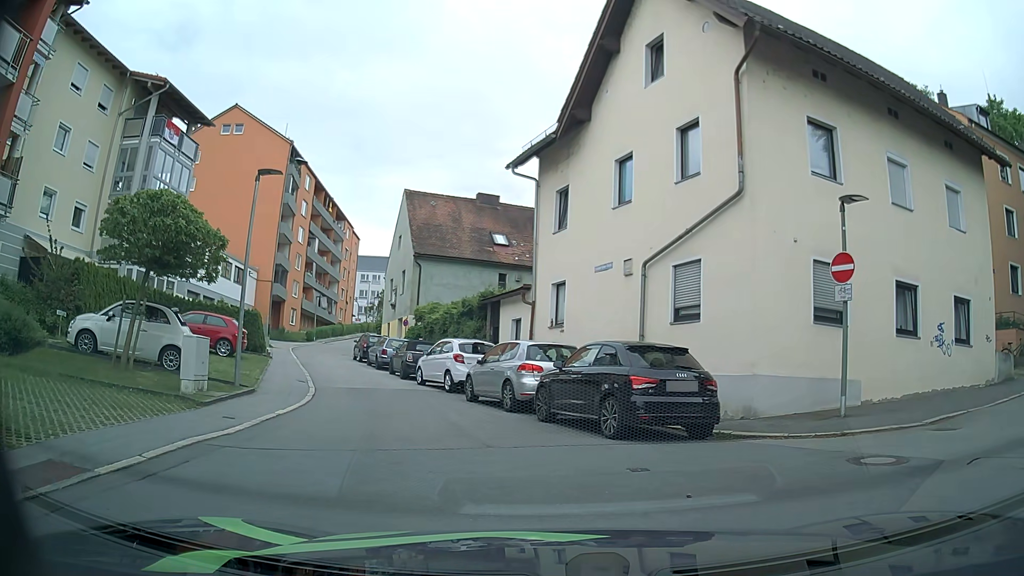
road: residential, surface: asphalt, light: Day
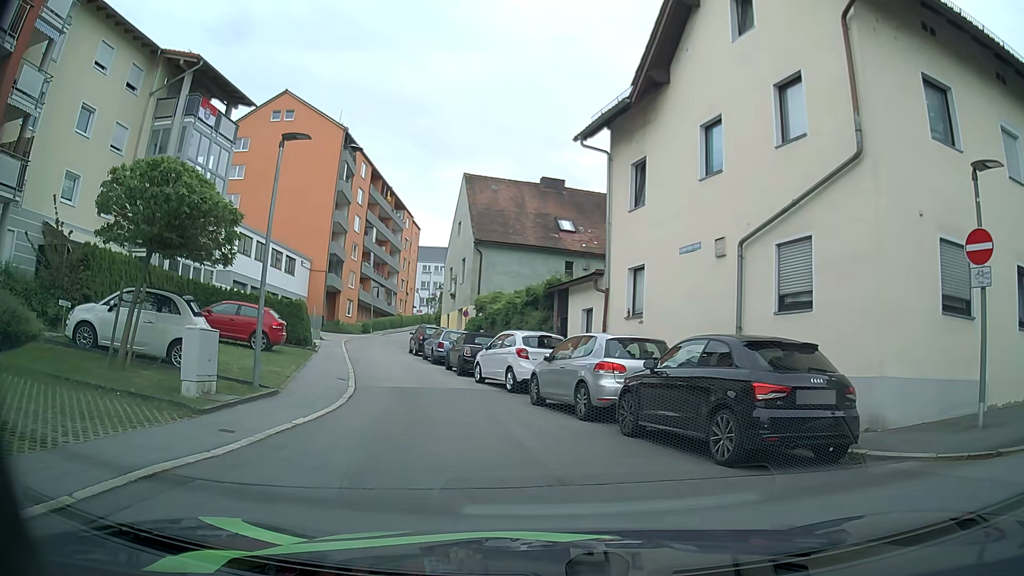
(-0.2, +2.5) m; -5°
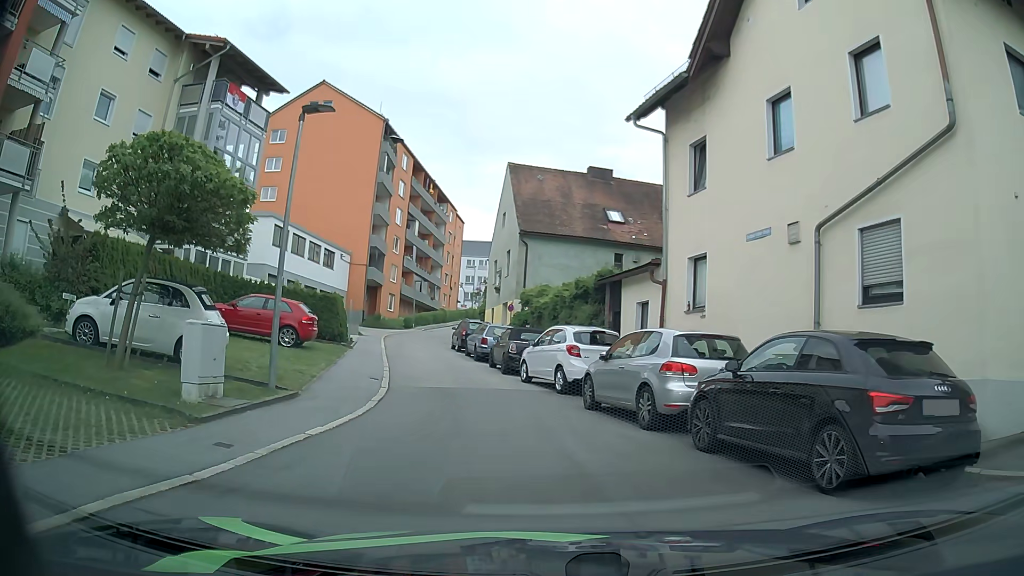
(-0.1, +1.5) m; -5°
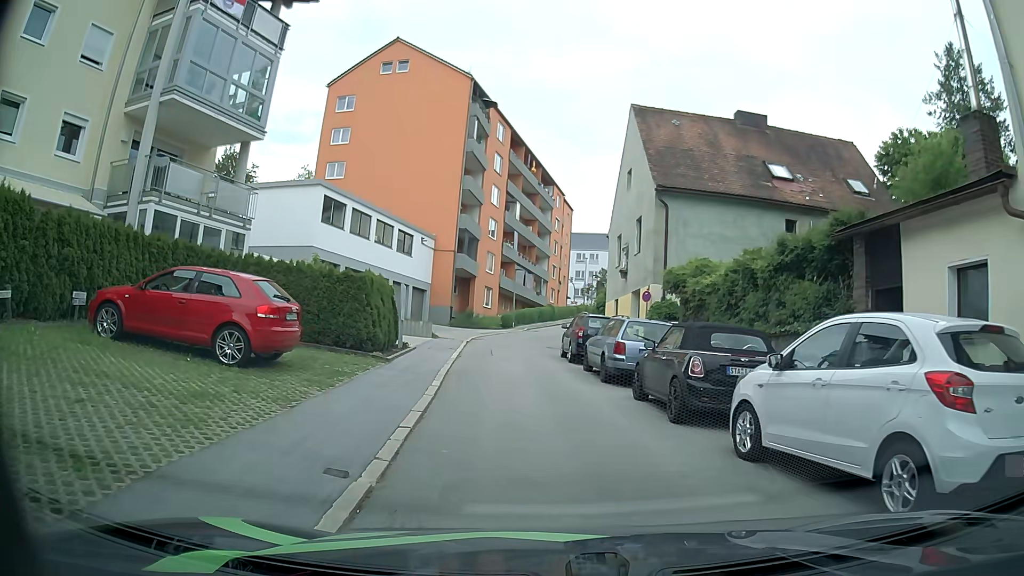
(-1.4, +10.7) m; -11°
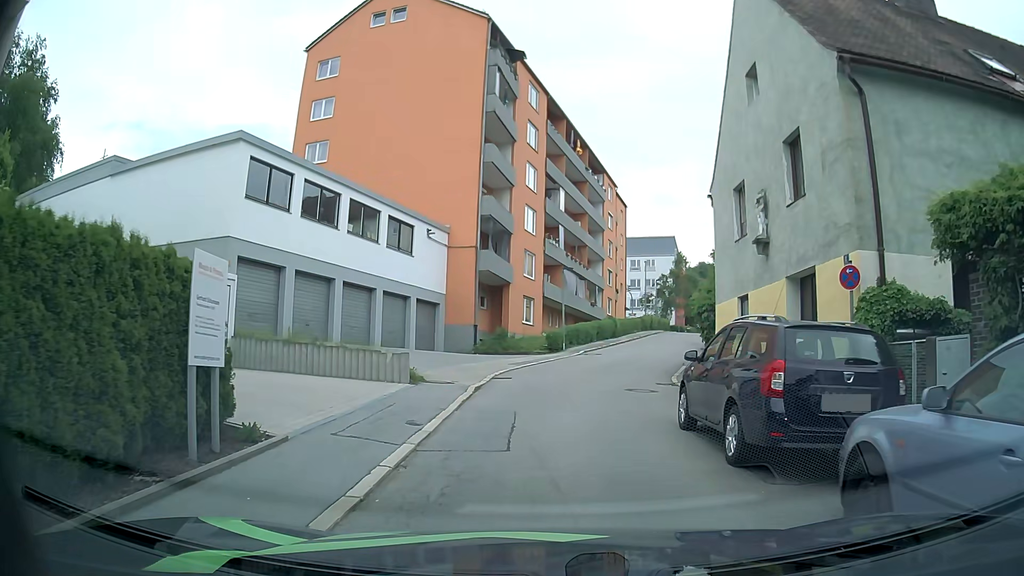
(-0.3, +13.5) m; -4°
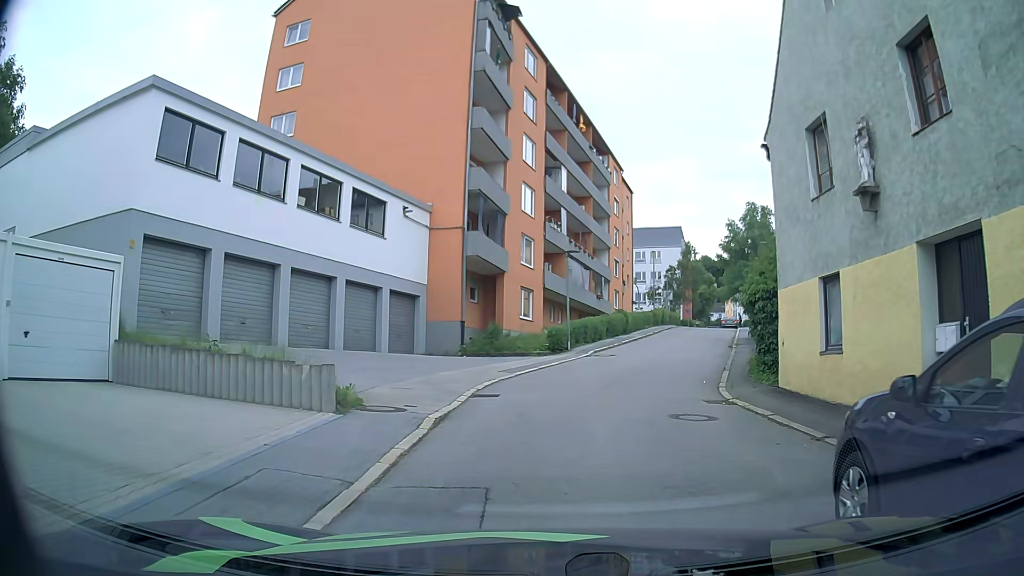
(0.0, +5.5) m; -1°
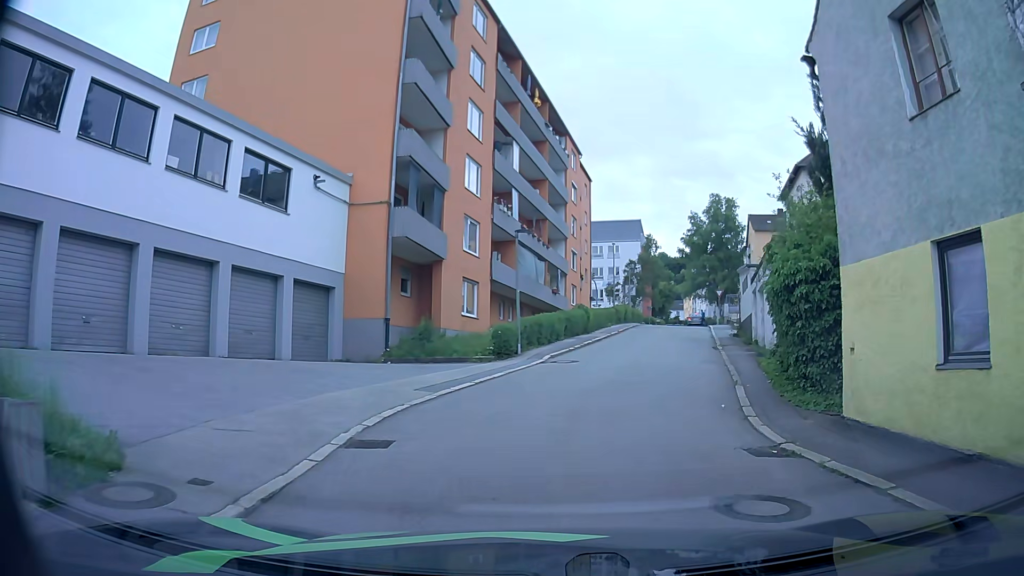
(+0.3, +5.5) m; +5°
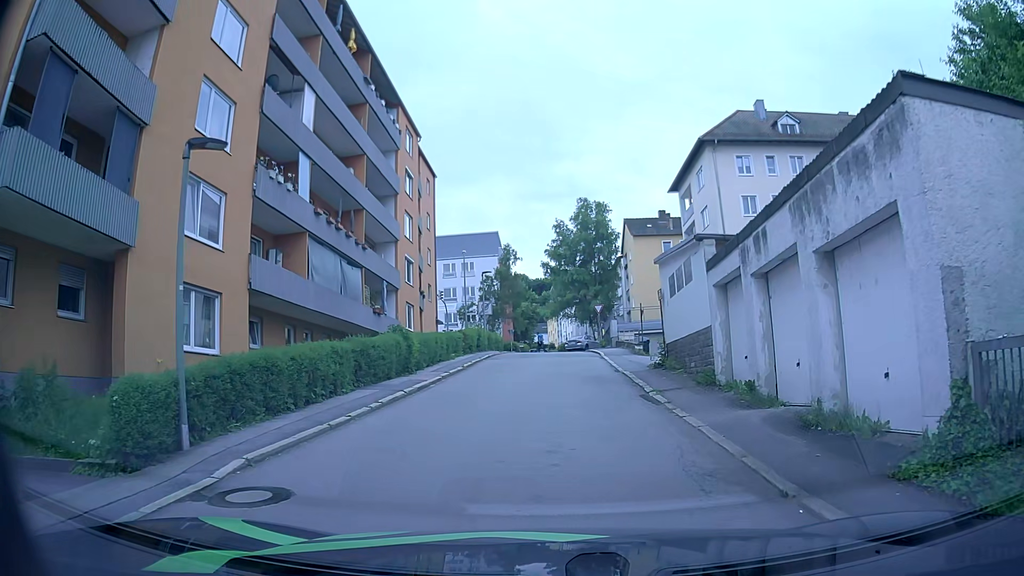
(+1.4, +13.3) m; +12°
